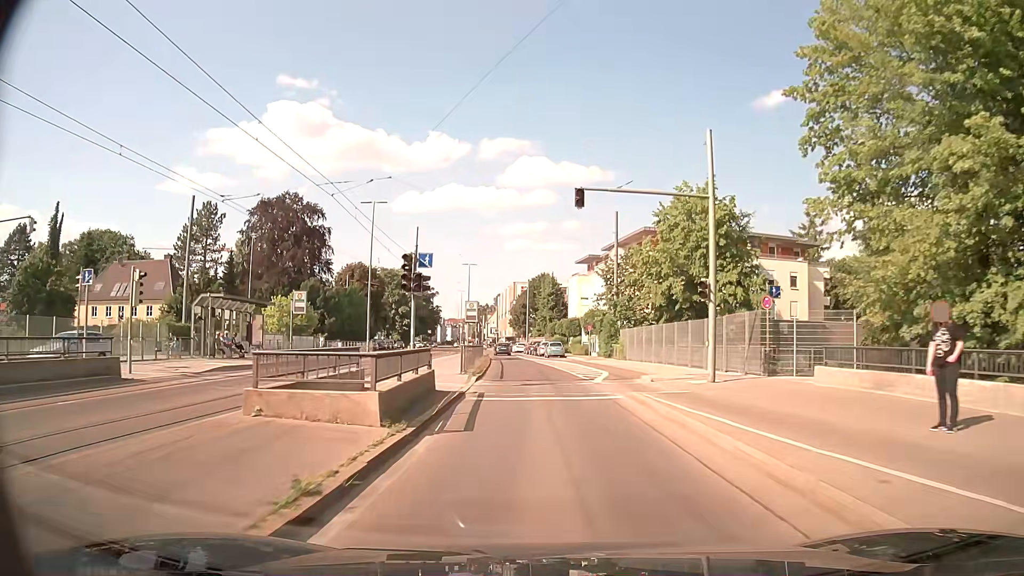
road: secondary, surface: asphalt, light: Day
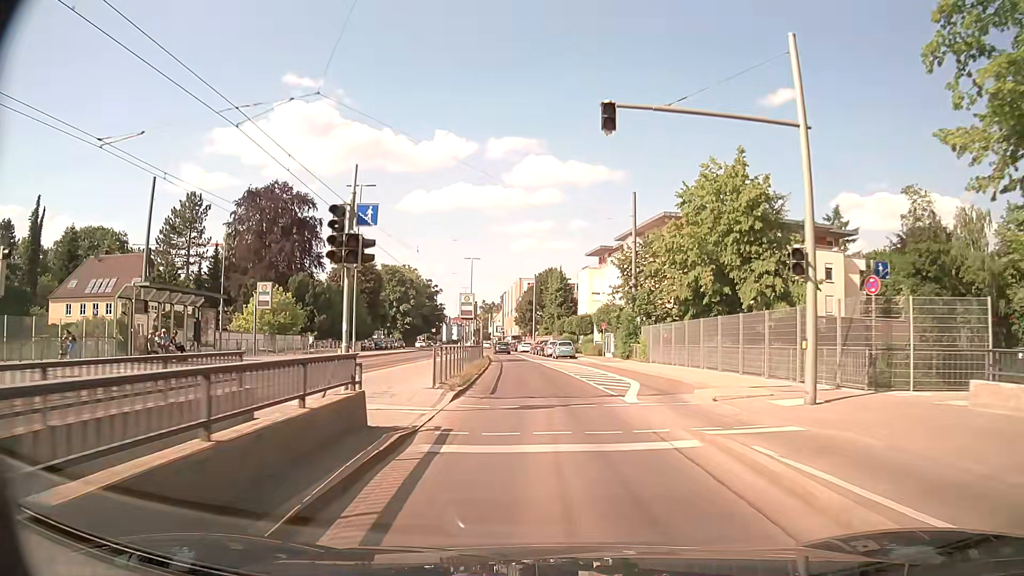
(0.0, +7.1) m; 0°
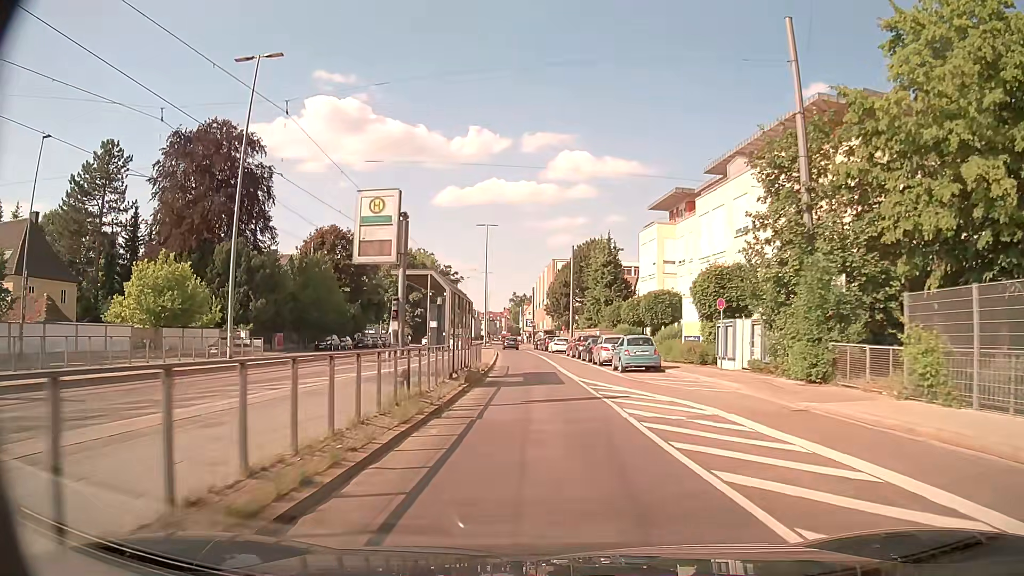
(-0.9, +28.1) m; -3°
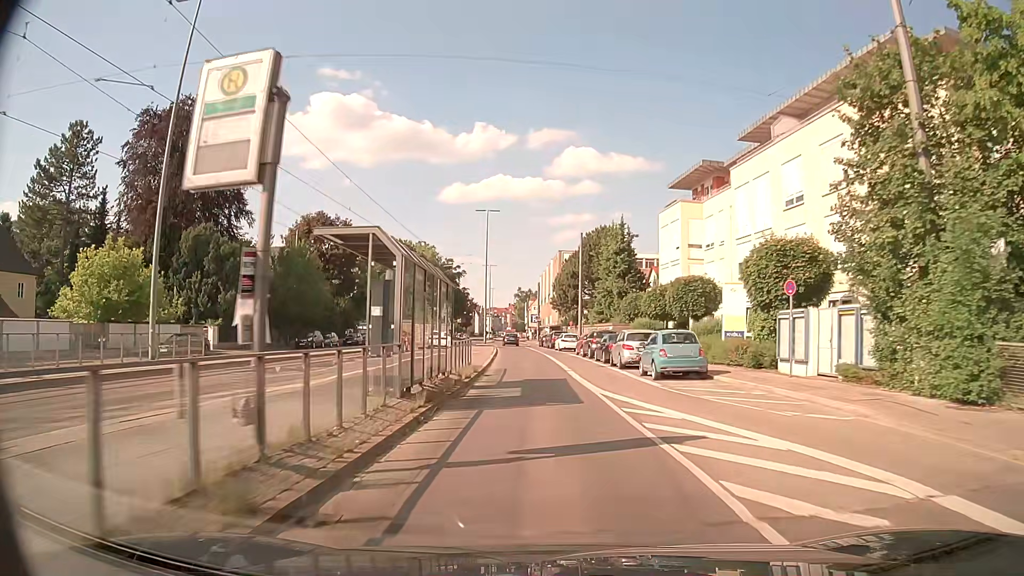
(0.0, +7.0) m; 0°
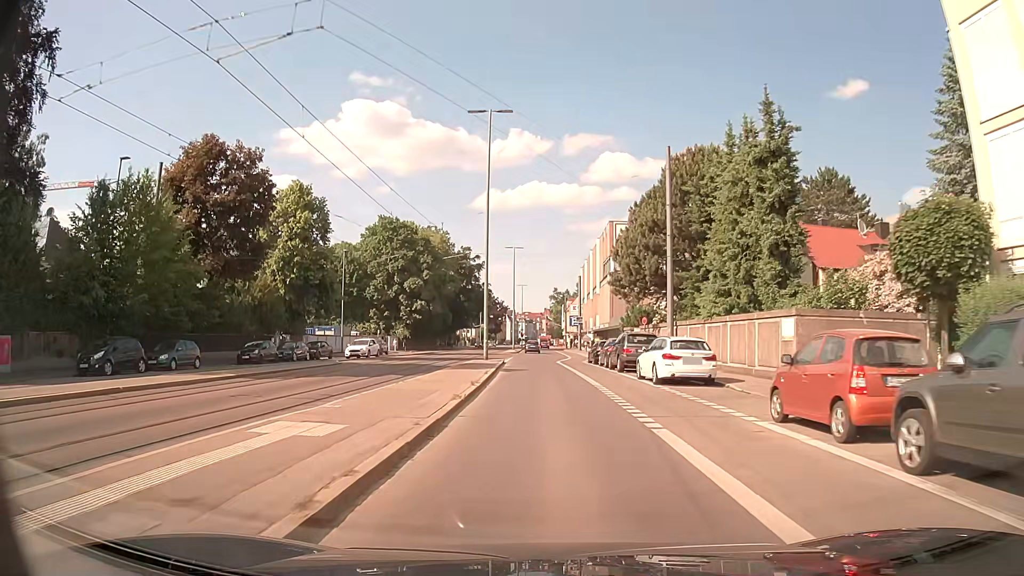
(-1.0, +34.4) m; -4°
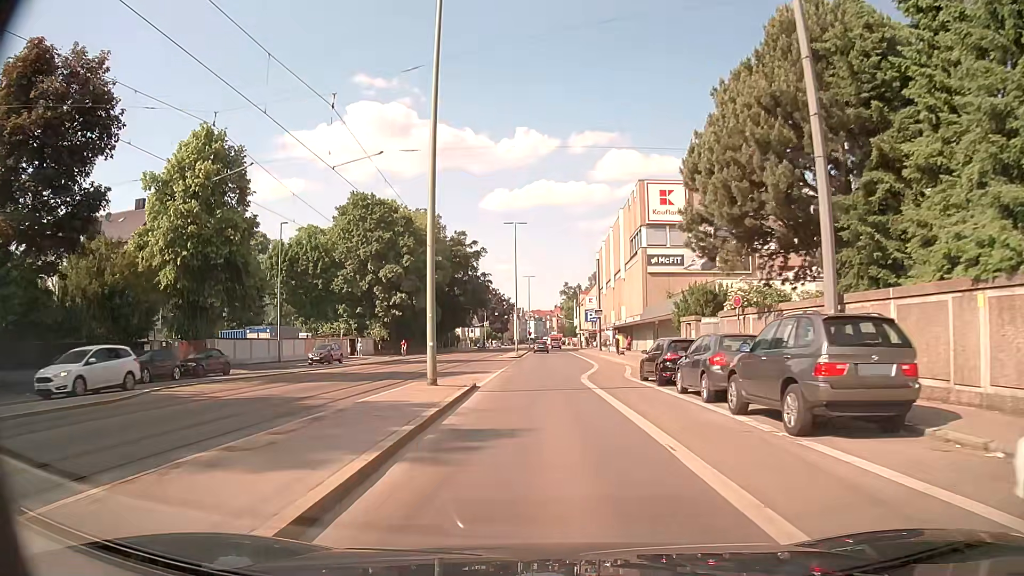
(+0.1, +20.0) m; 0°
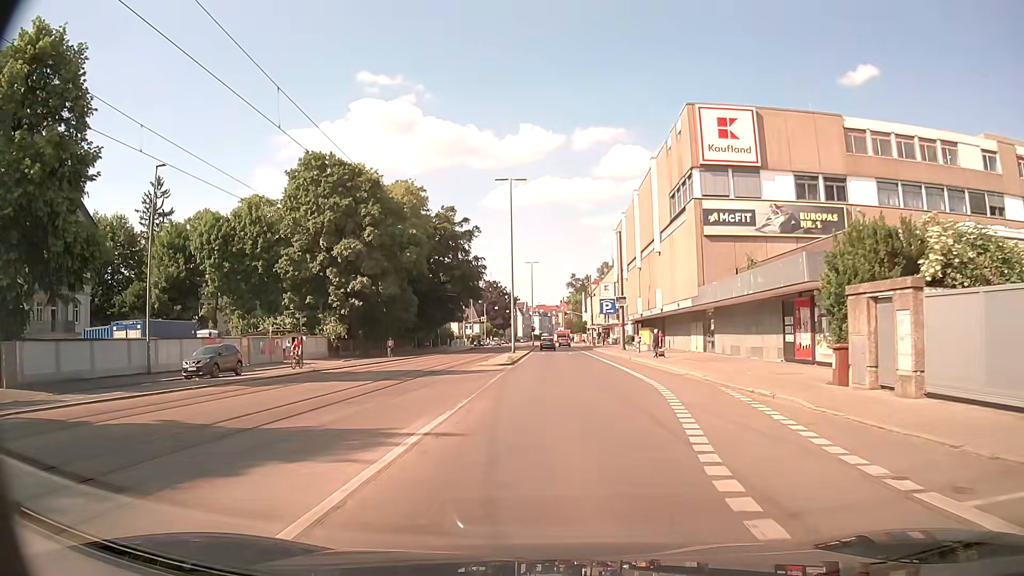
(-0.2, +19.6) m; -1°
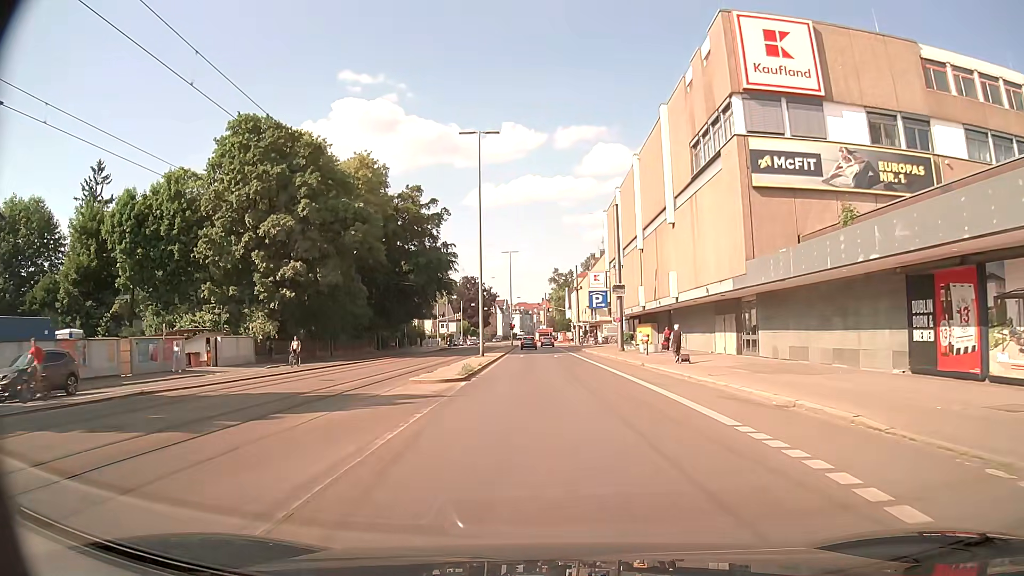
(+0.2, +12.9) m; +2°
